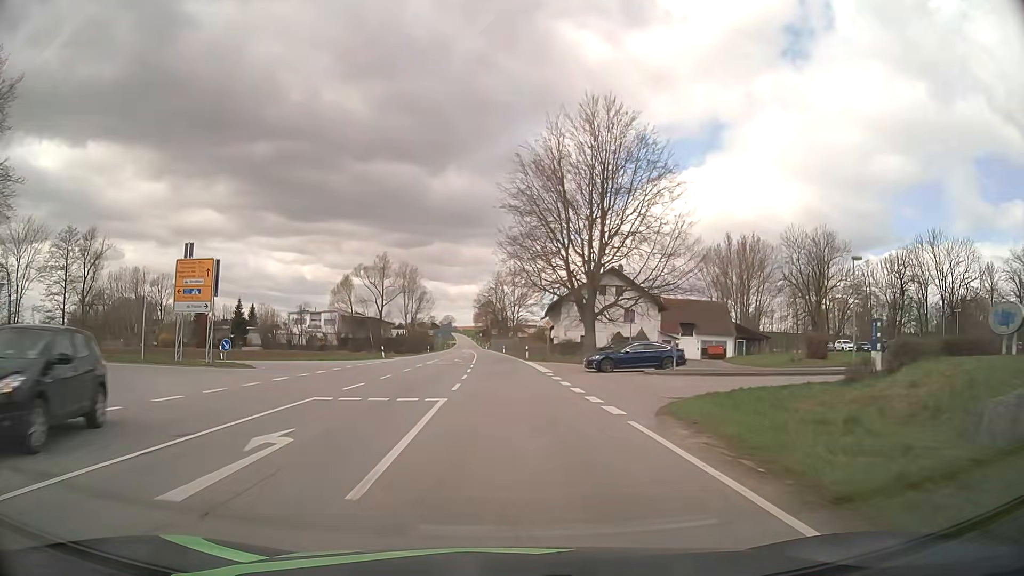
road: secondary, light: Day
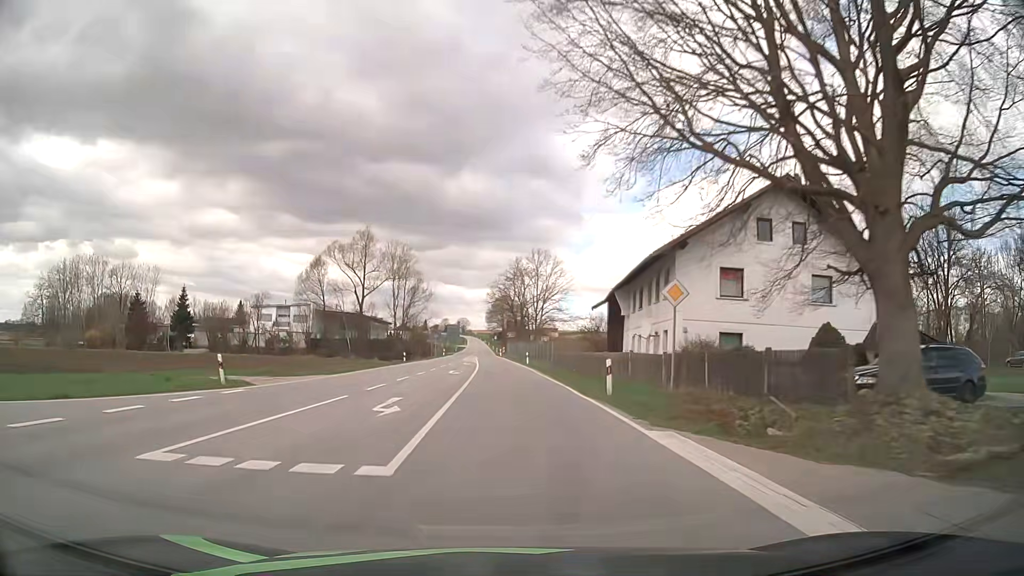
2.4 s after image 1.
(-0.7, +36.6) m; -2°
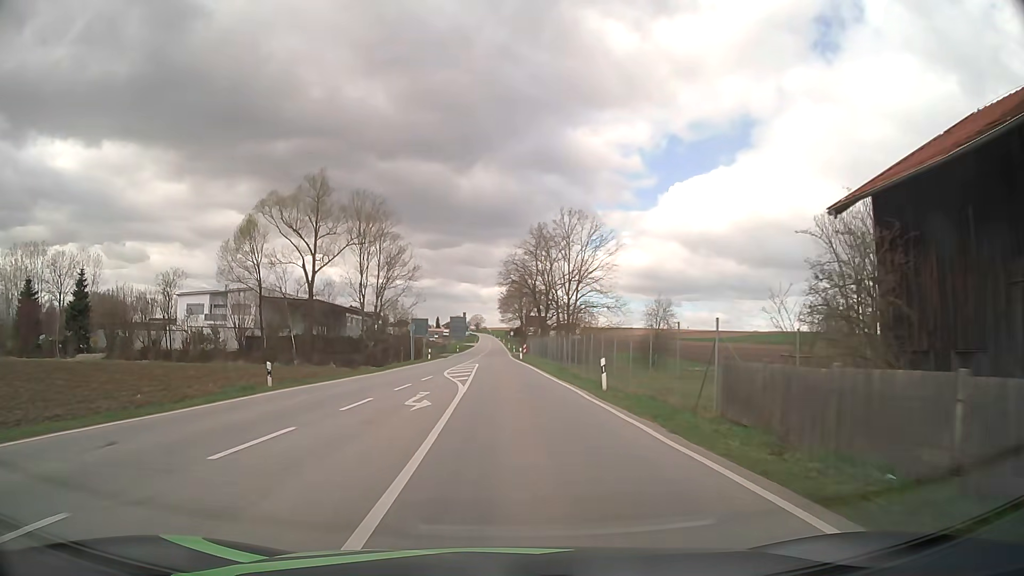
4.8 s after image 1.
(-0.2, +37.1) m; -1°
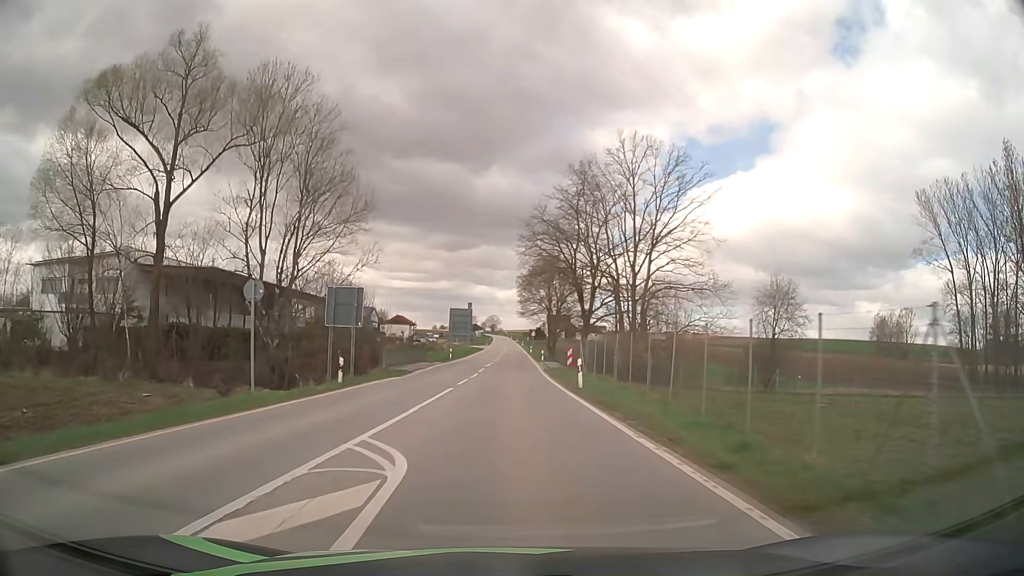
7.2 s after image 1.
(-0.6, +37.6) m; -2°
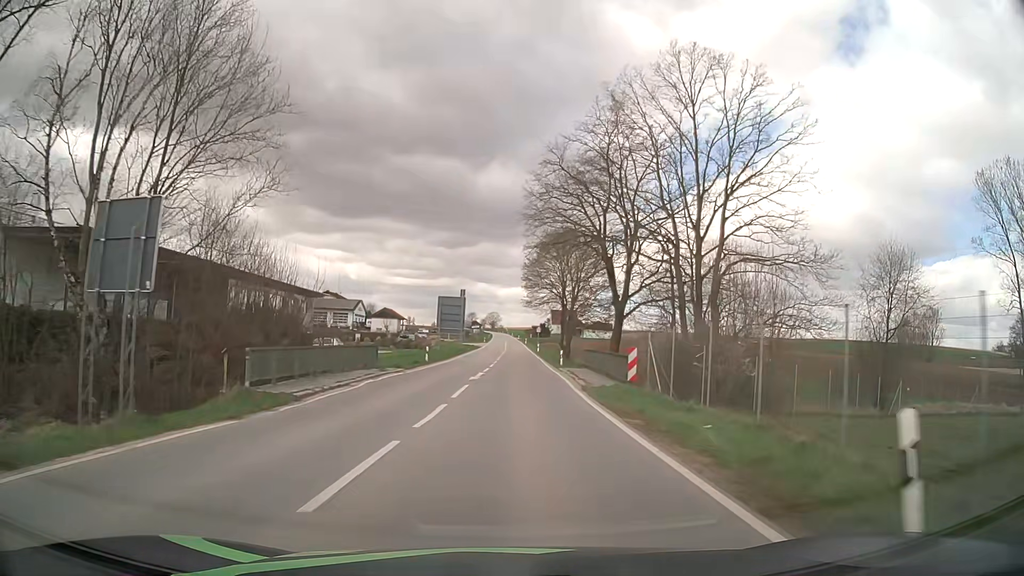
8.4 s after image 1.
(0.0, +19.0) m; 0°
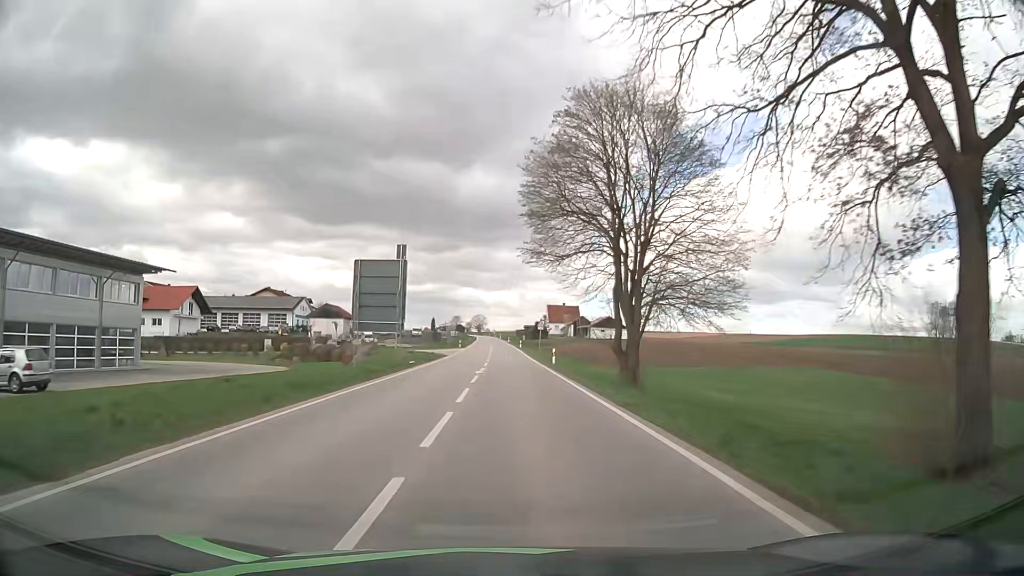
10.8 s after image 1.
(+0.5, +39.7) m; +1°
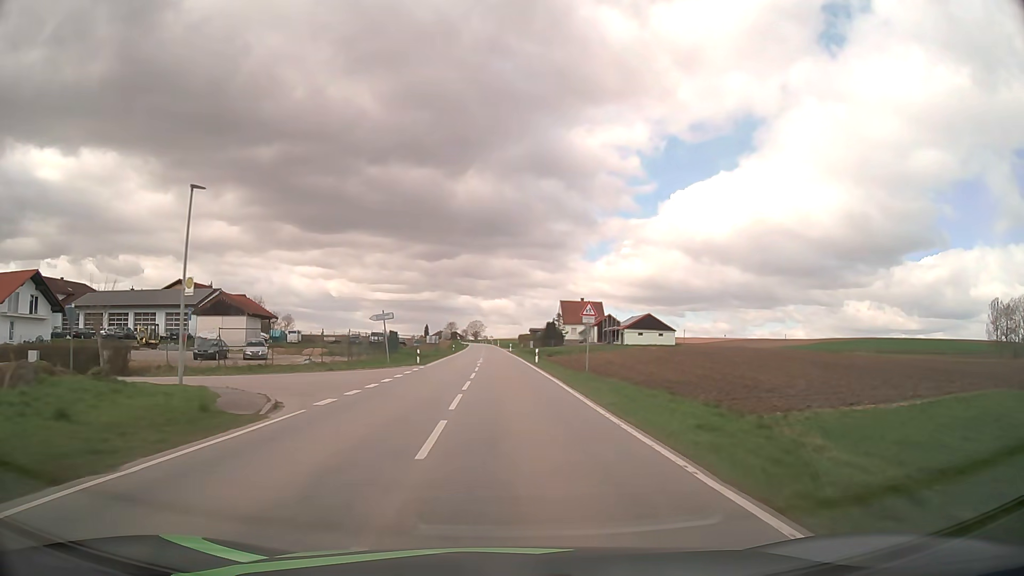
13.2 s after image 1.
(0.0, +42.2) m; 0°
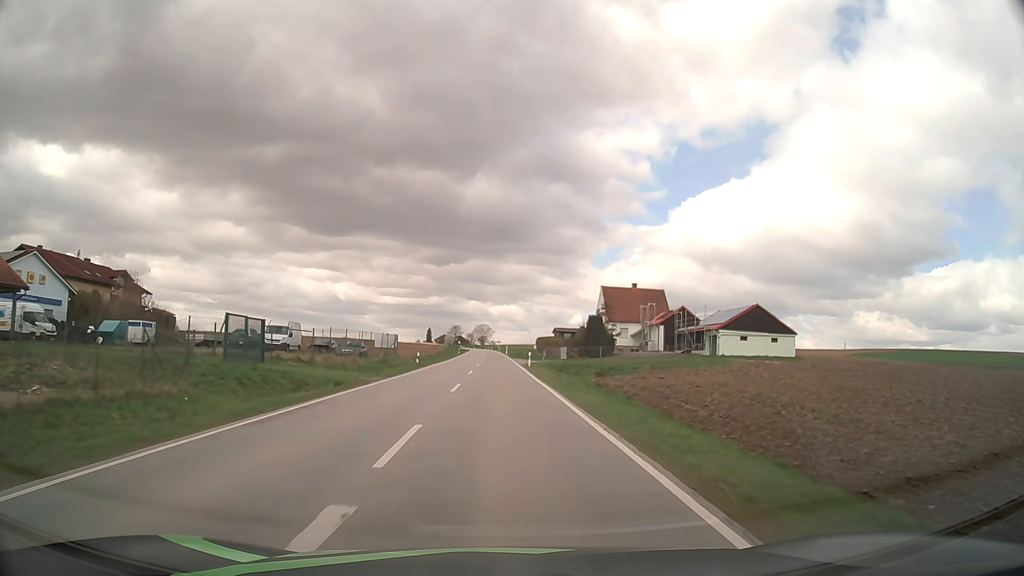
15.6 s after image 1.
(-0.3, +44.4) m; -1°
(0, +10) (0, +20) (0, +30) (0, +40) (-1, +50) (-1, +60) (-1, +70) (-1, +80) (-1, +90) (-2, +100) m
